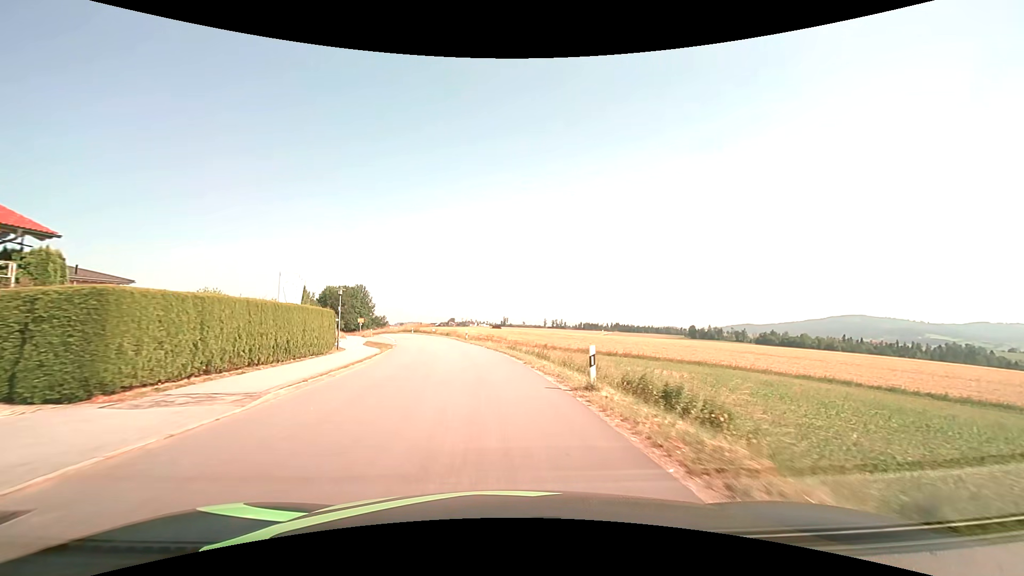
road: tertiary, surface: asphalt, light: Day
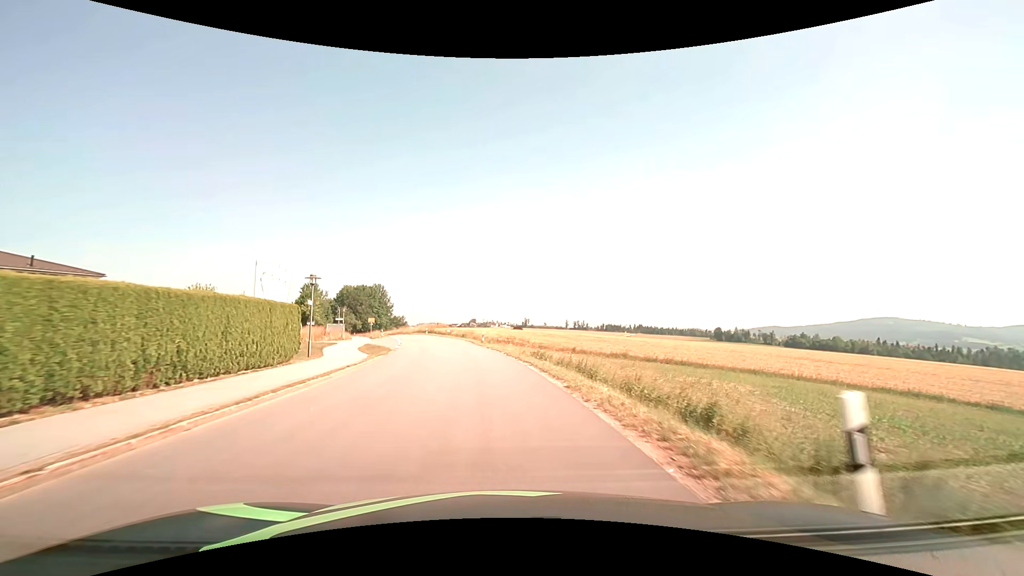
(-0.2, +7.6) m; -3°
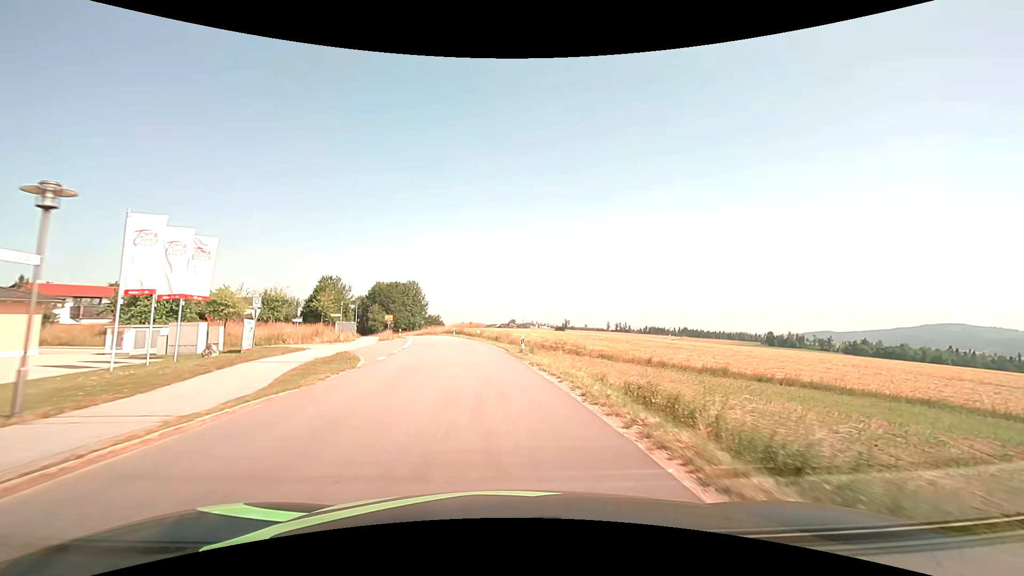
(-0.7, +15.2) m; -5°
